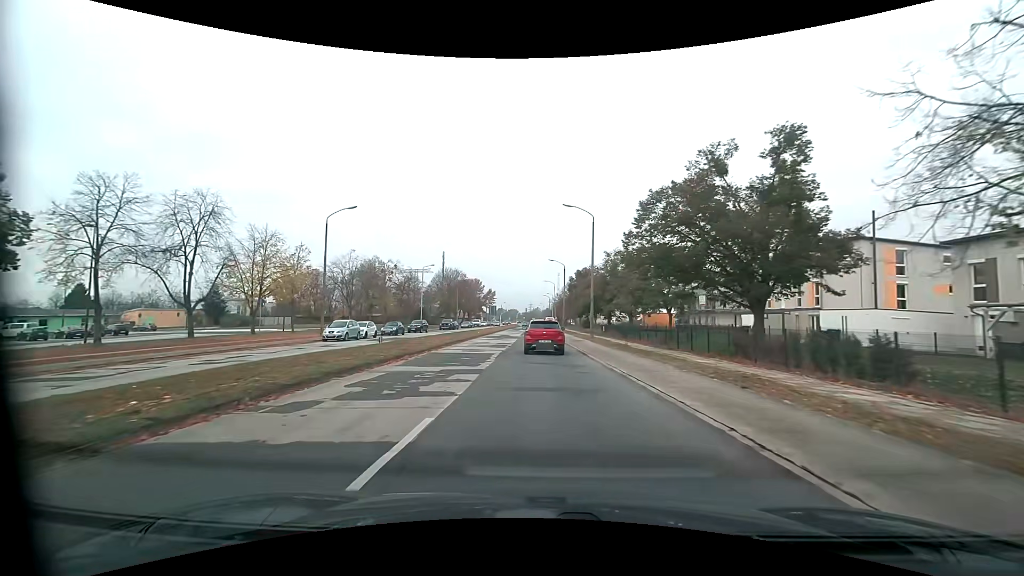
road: tertiary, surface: asphalt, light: Day
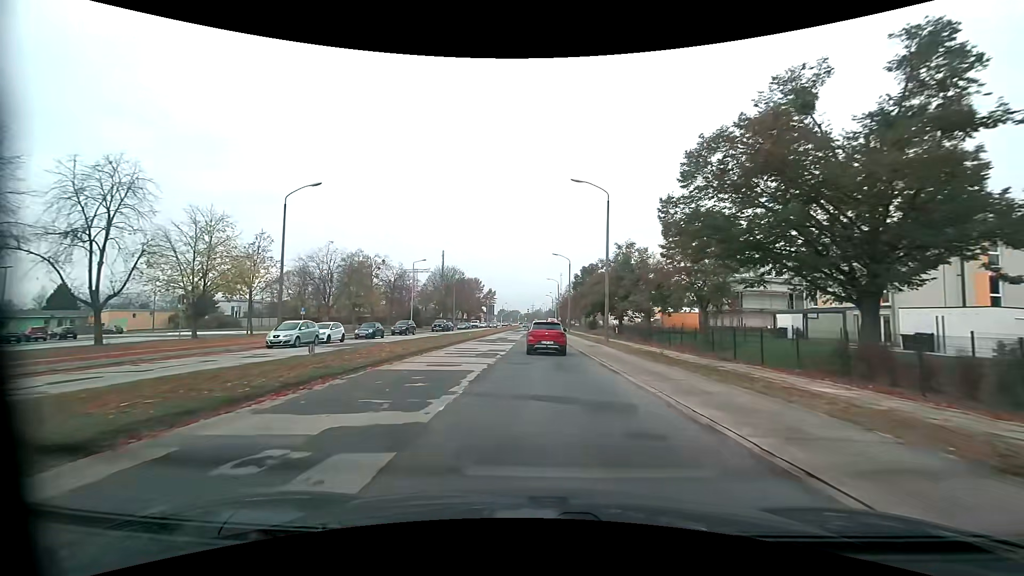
(0.0, +8.0) m; 0°
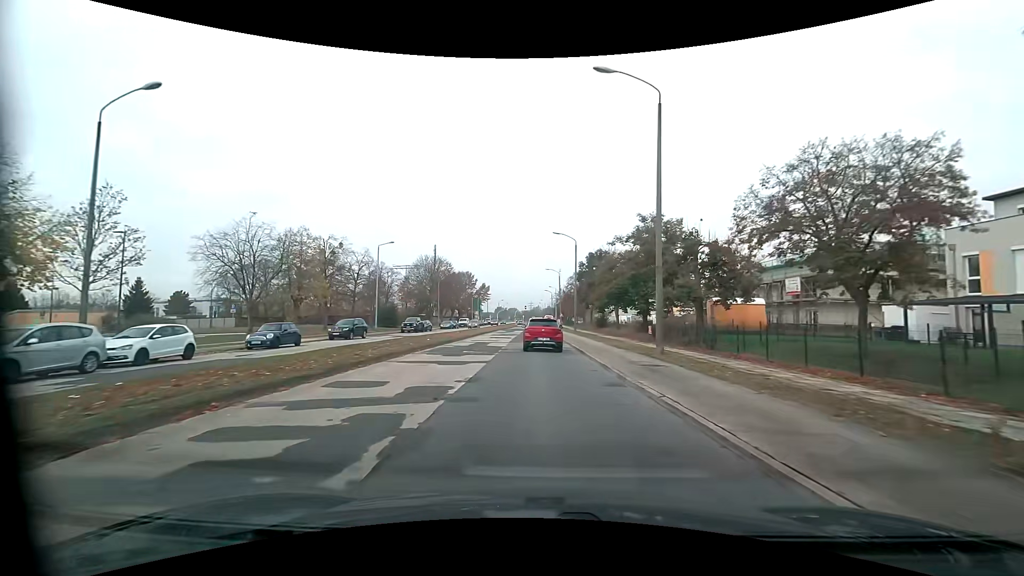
(0.0, +16.0) m; 0°
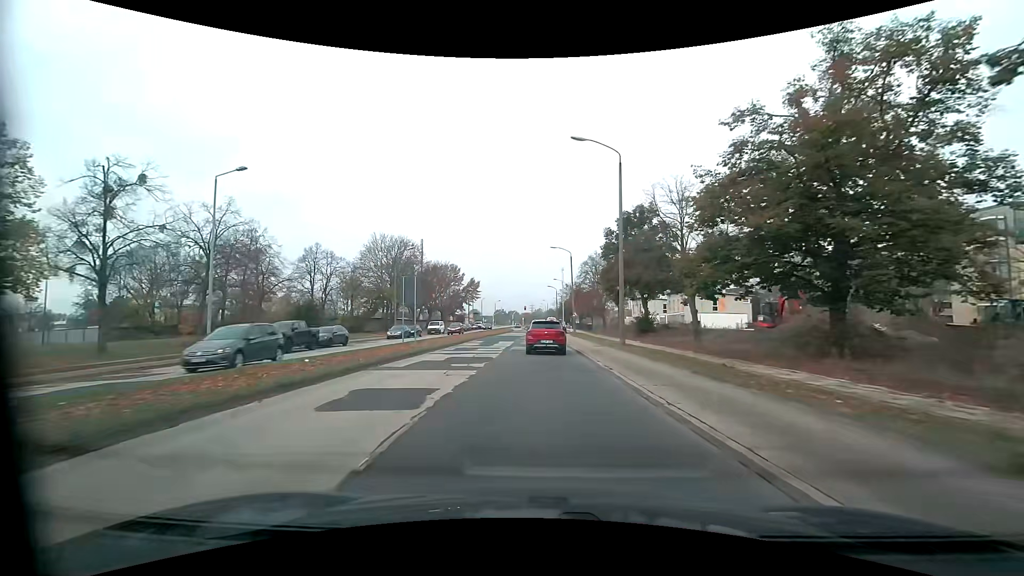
(-0.2, +31.2) m; 0°
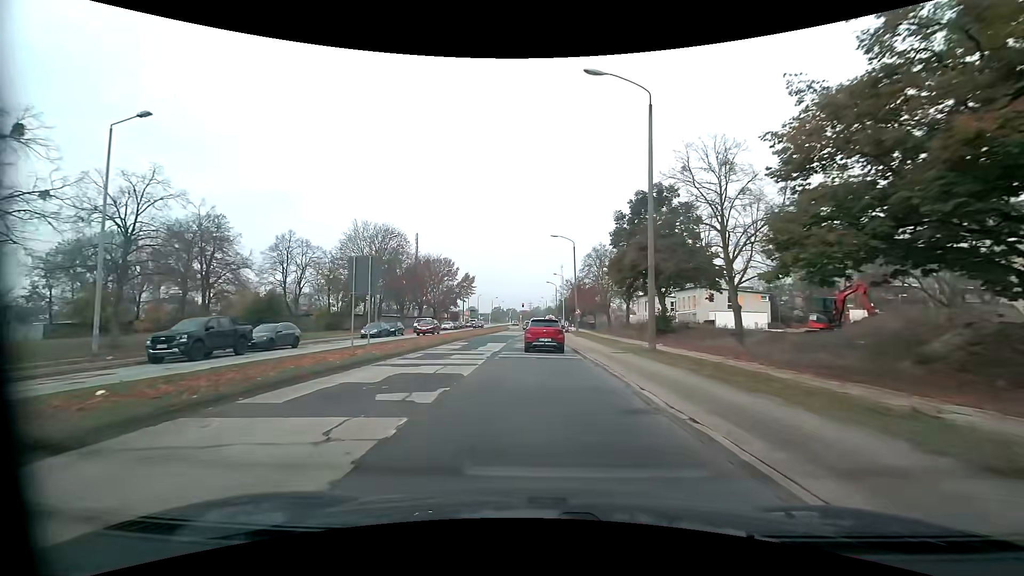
(0.0, +7.5) m; +1°
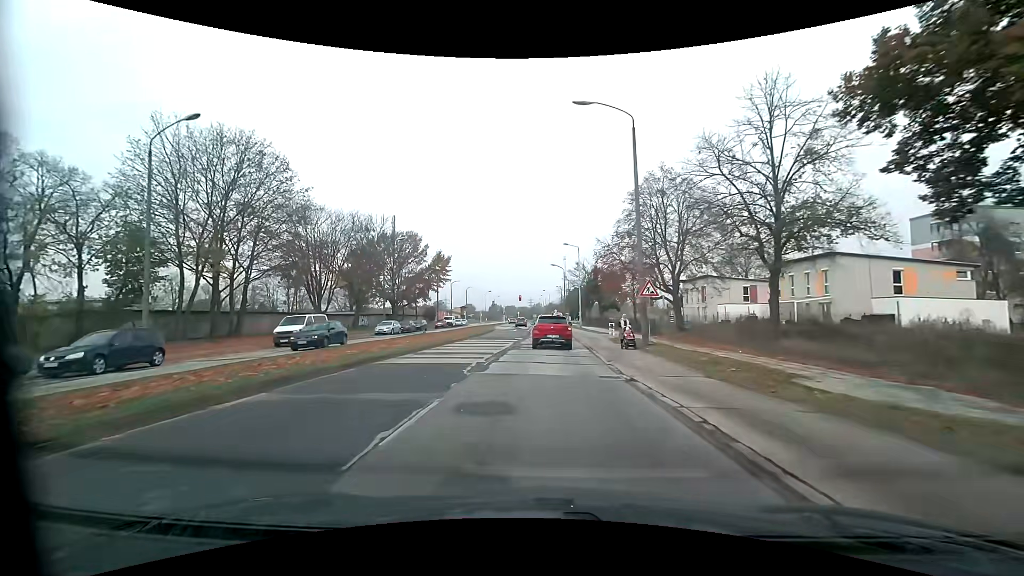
(-0.4, +35.9) m; -1°
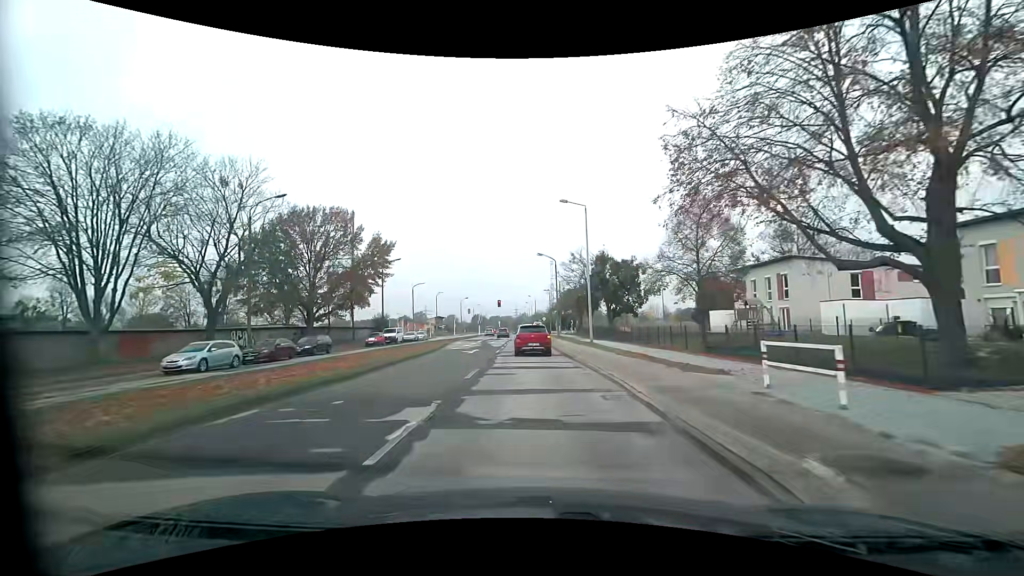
(+0.7, +26.8) m; +2°
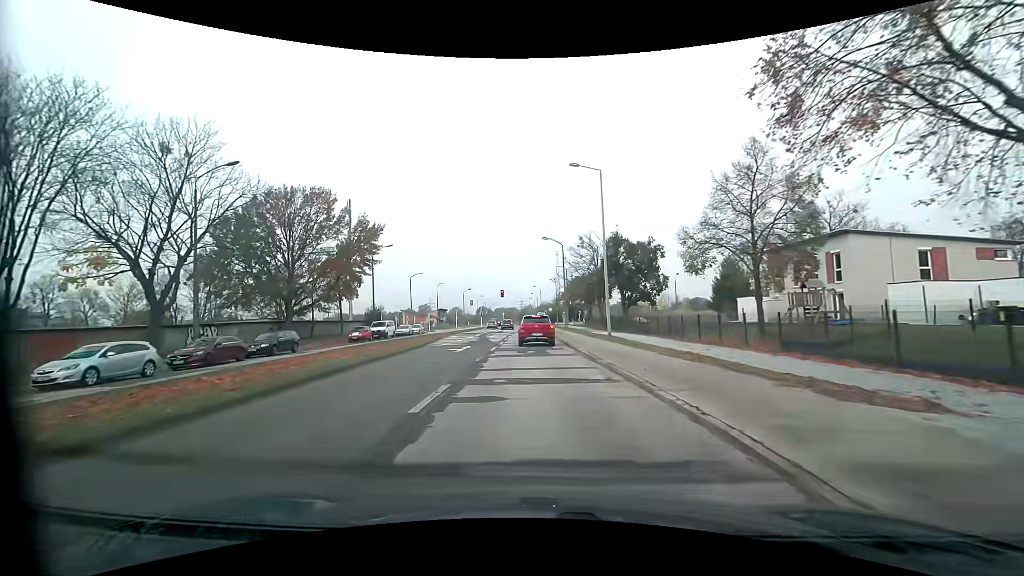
(0.0, +6.5) m; -1°
(0, +10) (0, +20) (0, +30) (0, +40) (0, +50) (-1, +60) (-1, +70) (-1, +80) (-1, +90) (-1, +100) m
